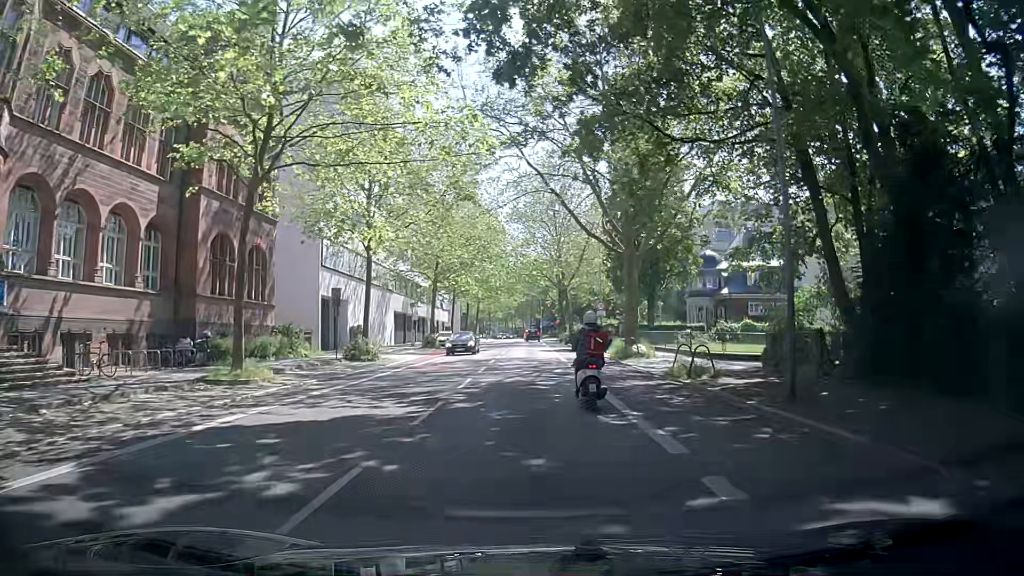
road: secondary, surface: asphalt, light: Day
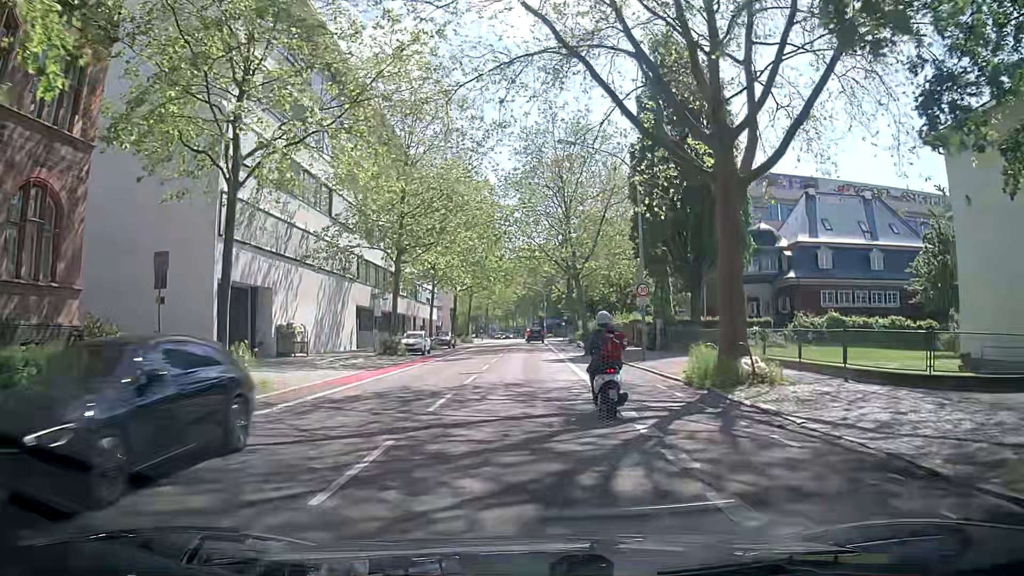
(0.0, +16.8) m; +1°
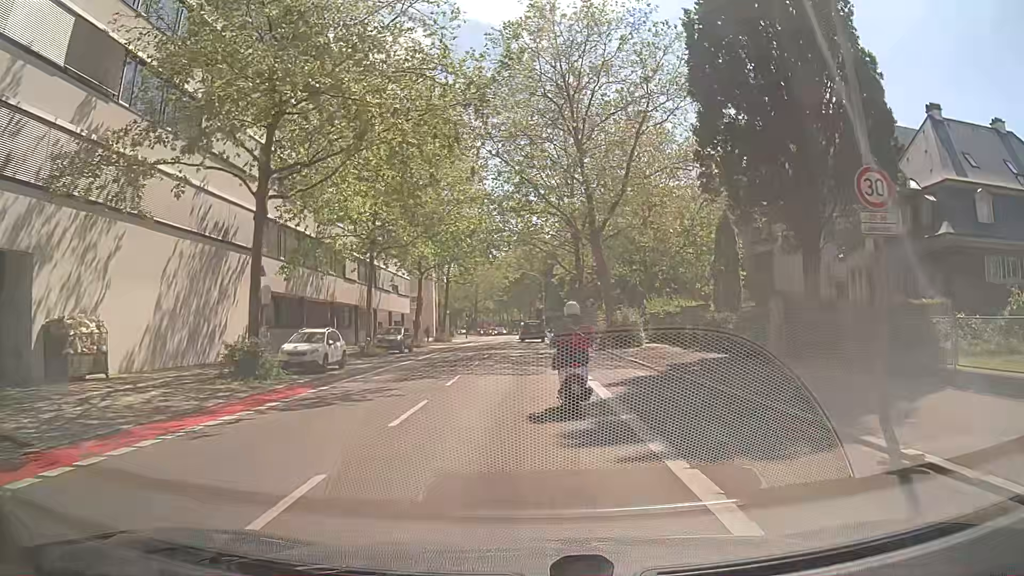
(0.0, +20.7) m; 0°
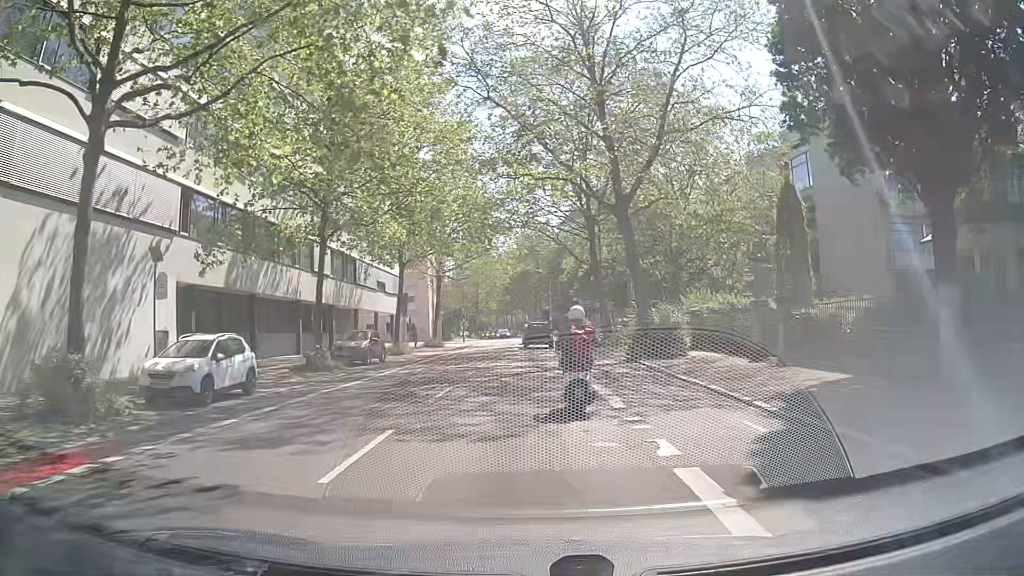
(-0.1, +9.3) m; 0°
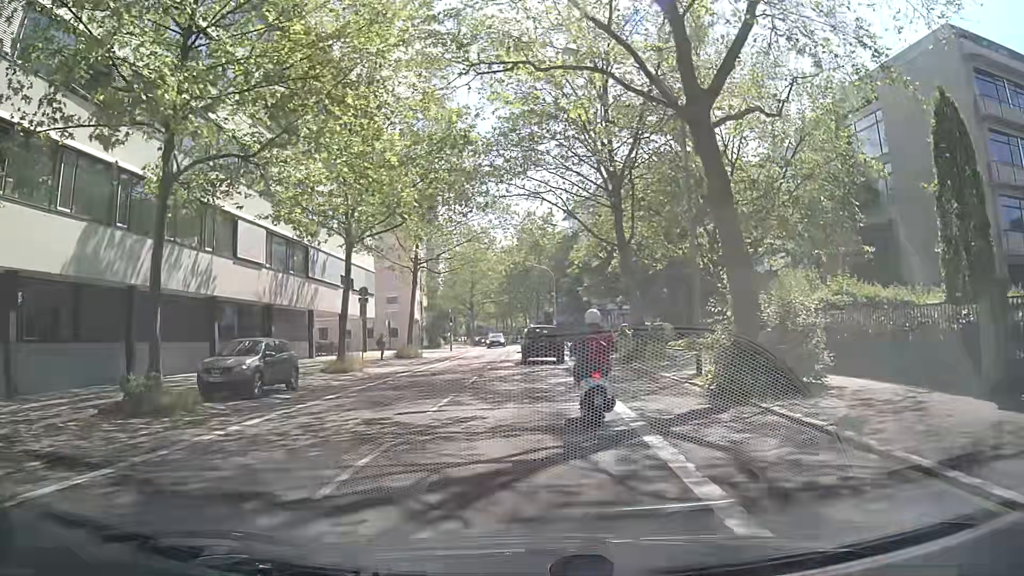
(-0.2, +12.7) m; -1°
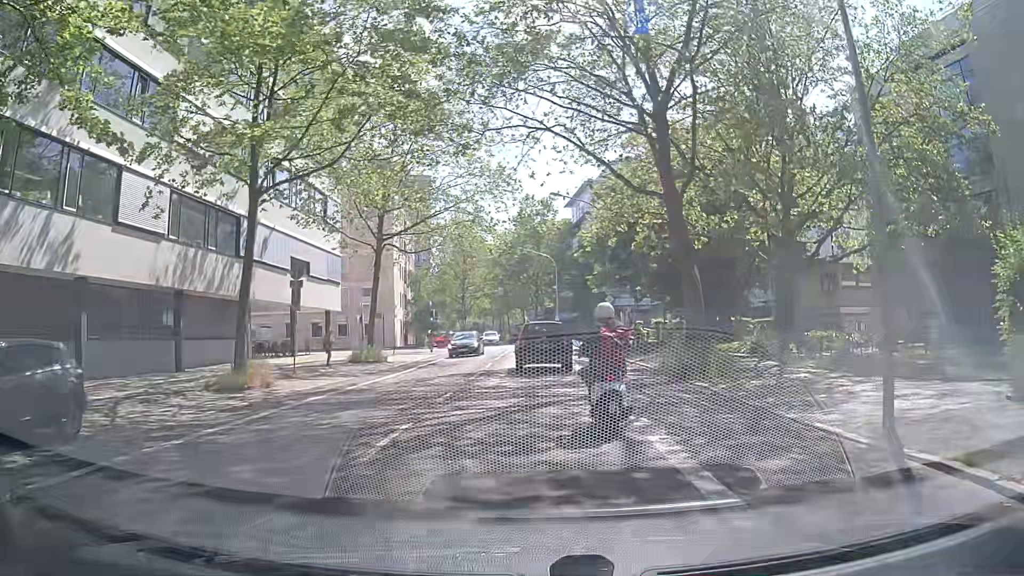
(+0.1, +10.8) m; 0°
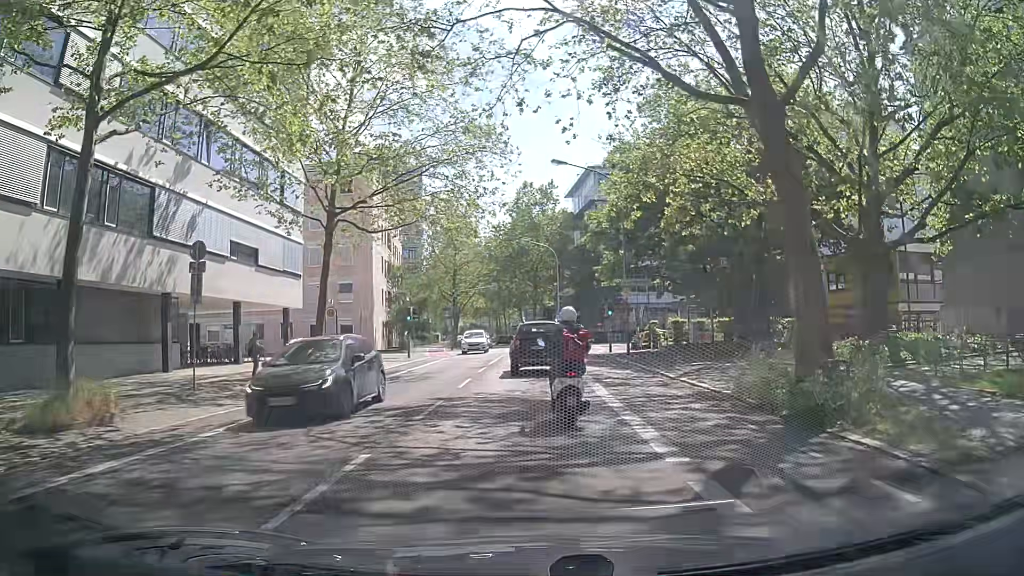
(+0.1, +8.4) m; +1°
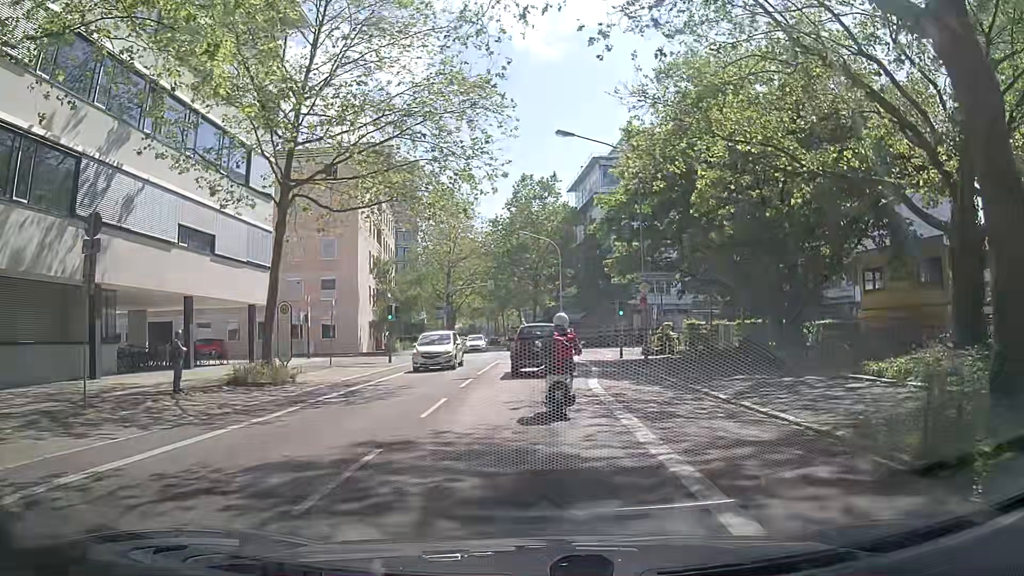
(0.0, +5.6) m; +2°
(0, +10) (0, +20) (-1, +30) (-1, +40) (-2, +50) (-3, +60) (-5, +70) (-6, +80) (-7, +90) (-9, +99) m
